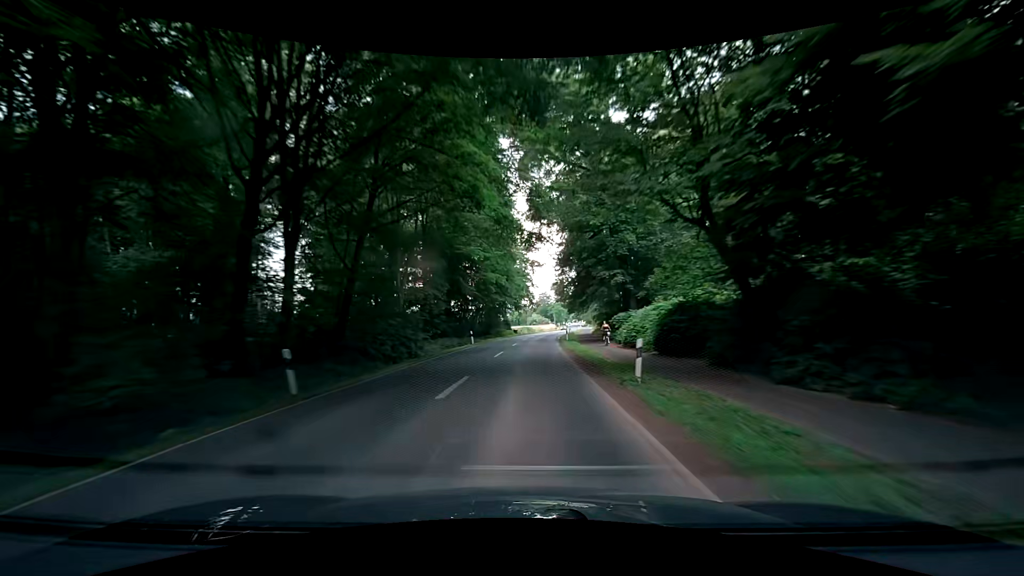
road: secondary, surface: asphalt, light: Day
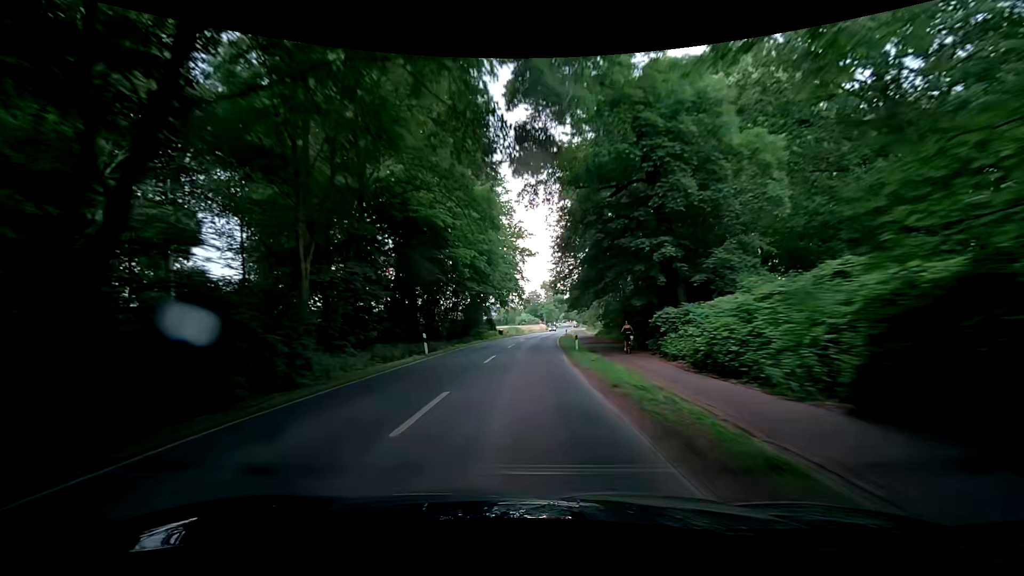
(-0.1, +15.3) m; +1°
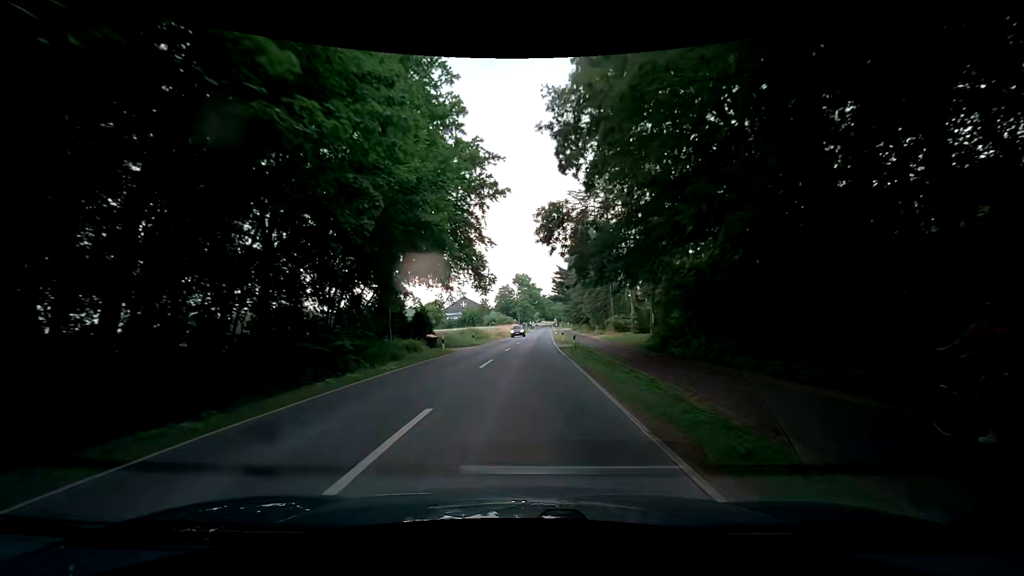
(+1.5, +38.3) m; +3°
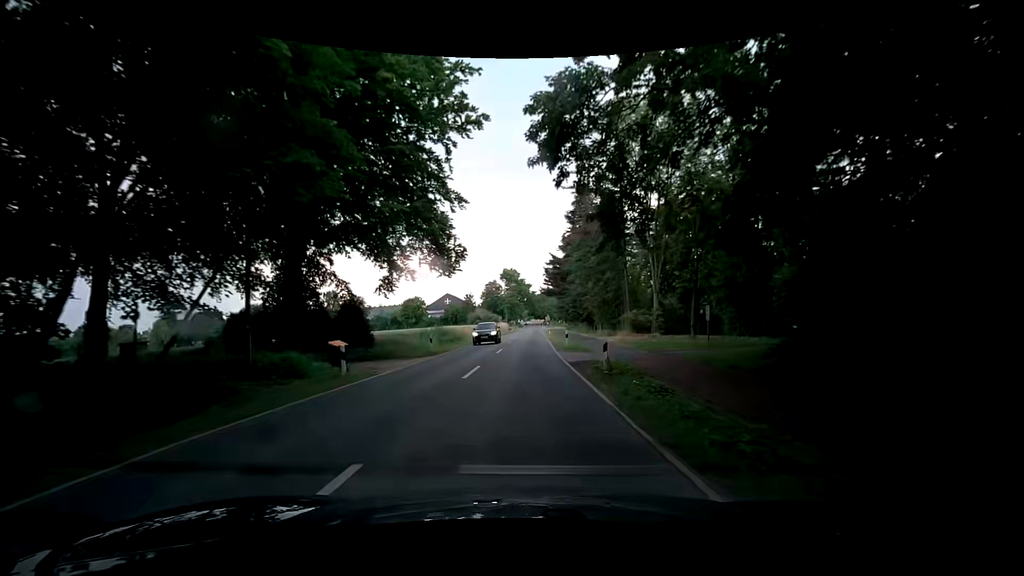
(+0.4, +15.3) m; +3°
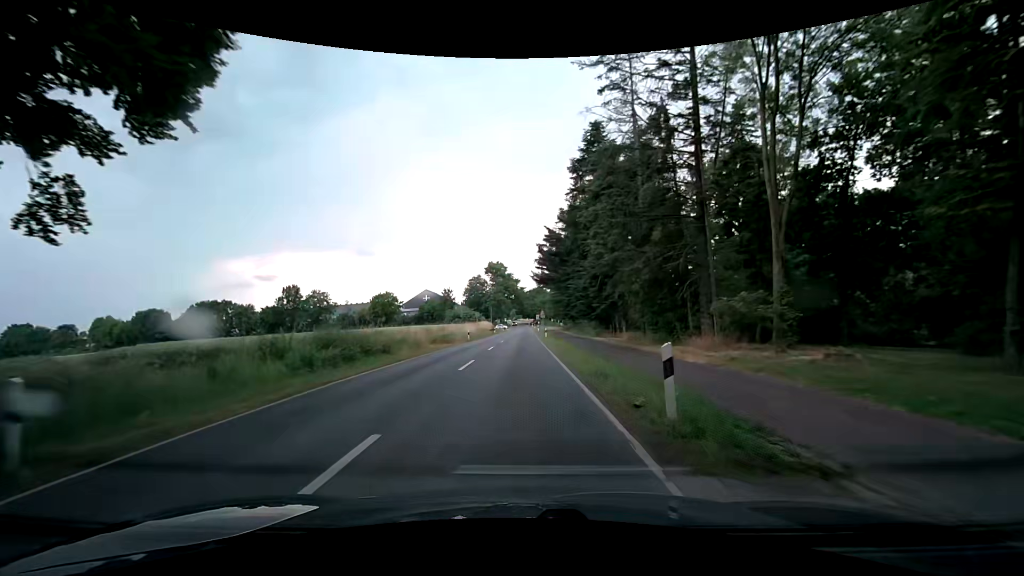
(+0.1, +23.1) m; +2°
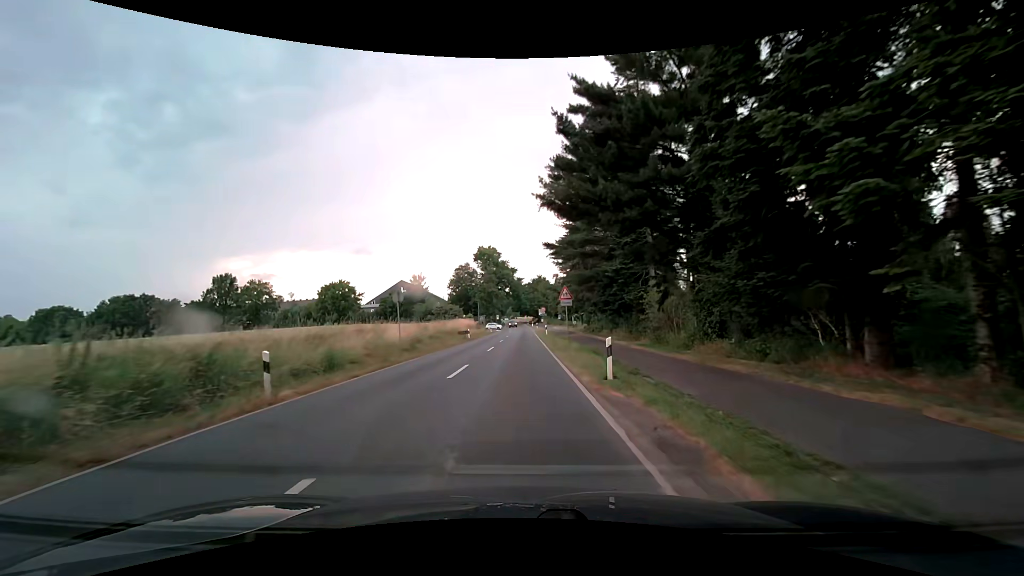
(-0.3, +38.2) m; 0°
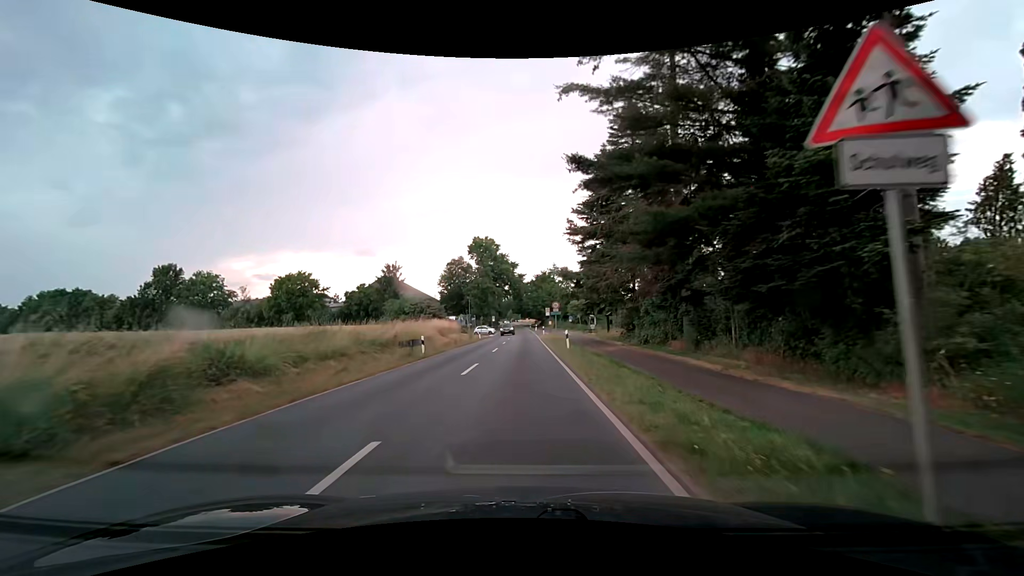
(0.0, +23.0) m; -1°
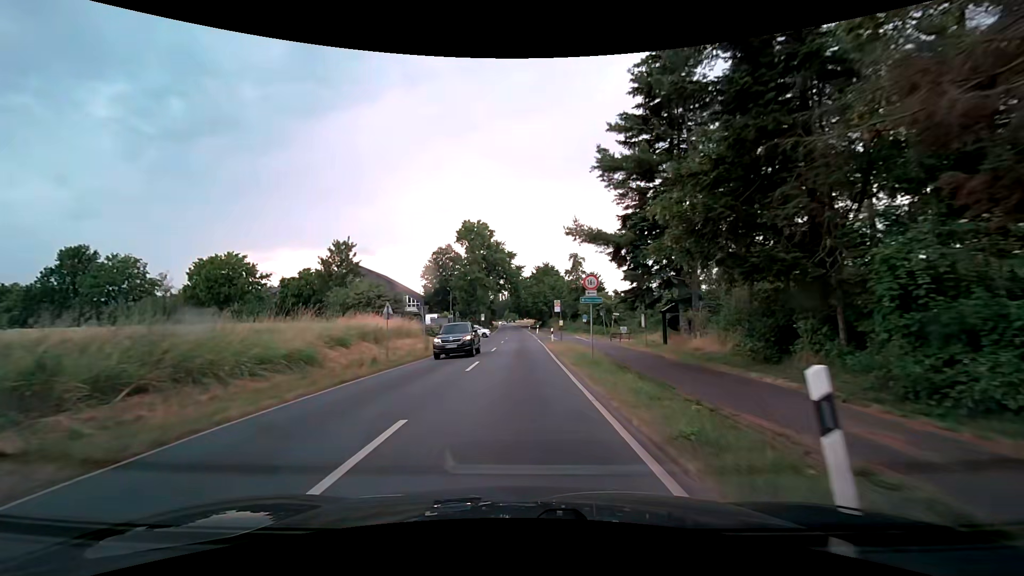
(+0.2, +22.9) m; +1°
(0, +10) (0, +20) (0, +30) (0, +40) (0, +50) (0, +60) (-1, +70) (-1, +80) (-1, +90) (-1, +100) m
